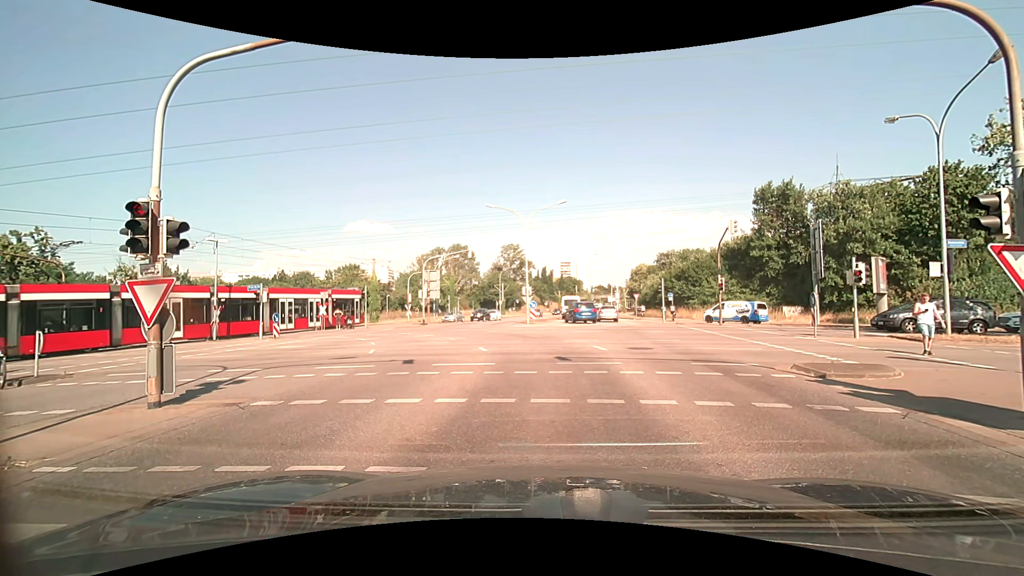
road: secondary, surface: asphalt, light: Day
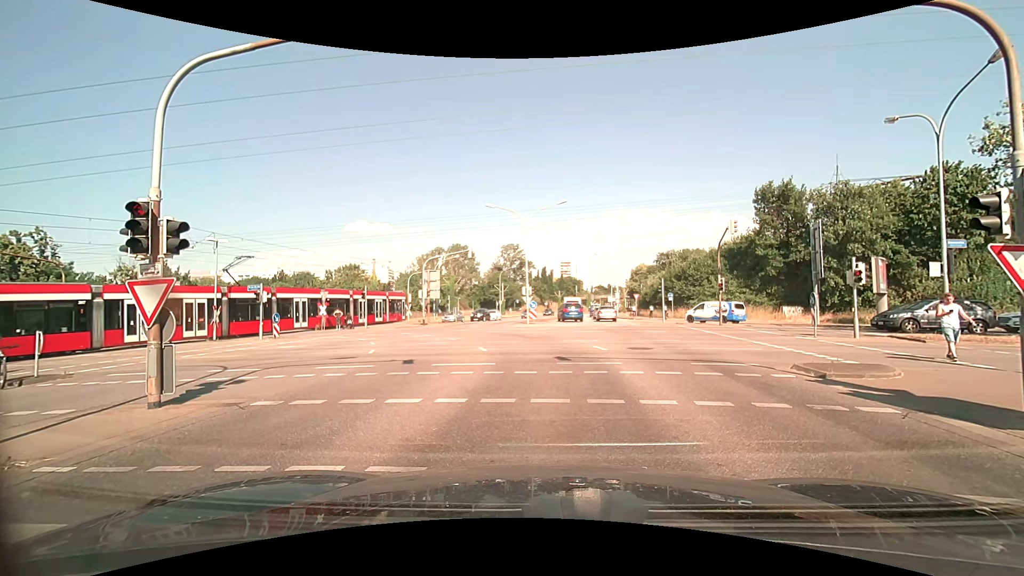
(0.0, 0.0) m; 0°
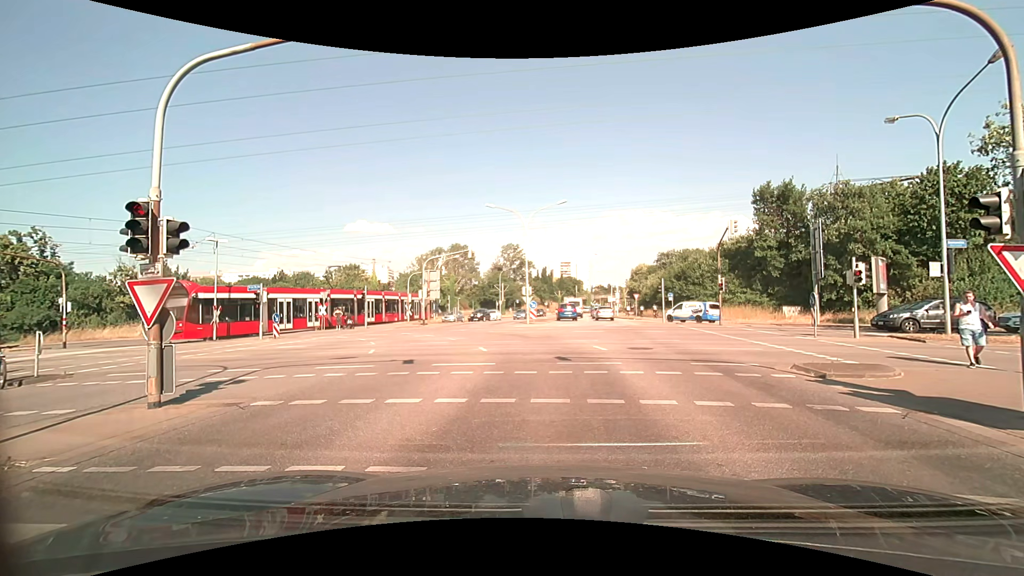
(0.0, 0.0) m; 0°
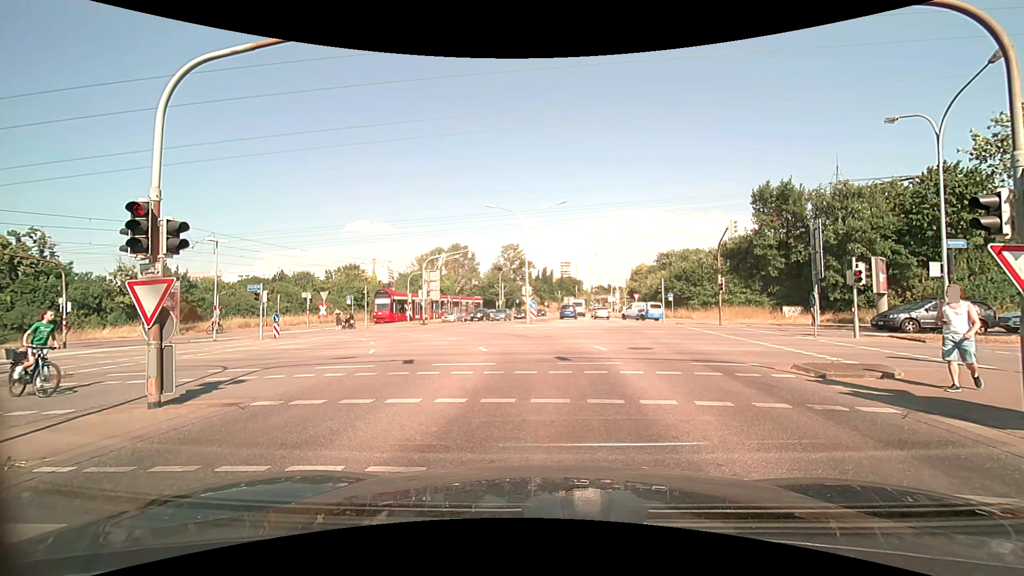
(0.0, 0.0) m; 0°
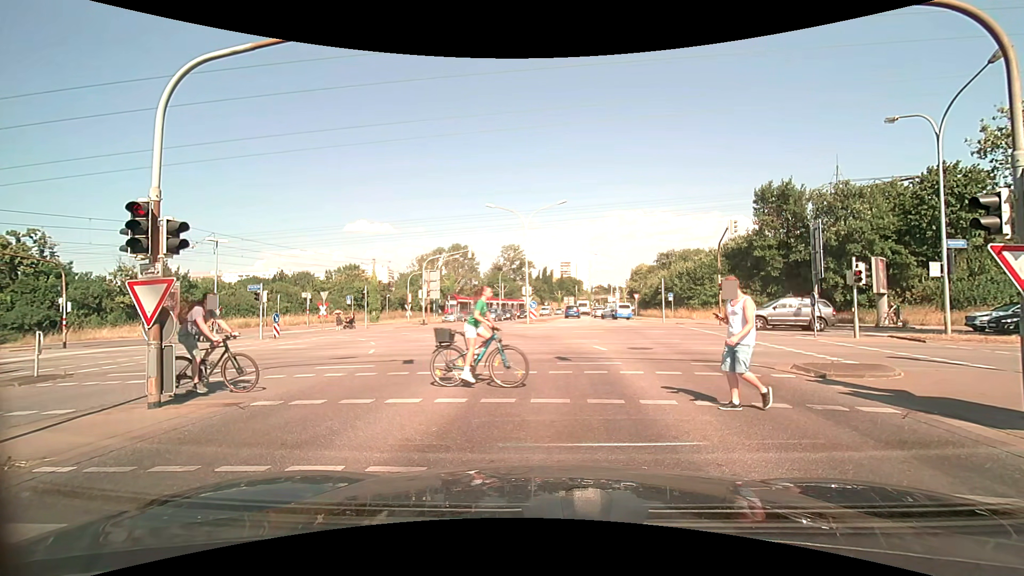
(0.0, 0.0) m; 0°
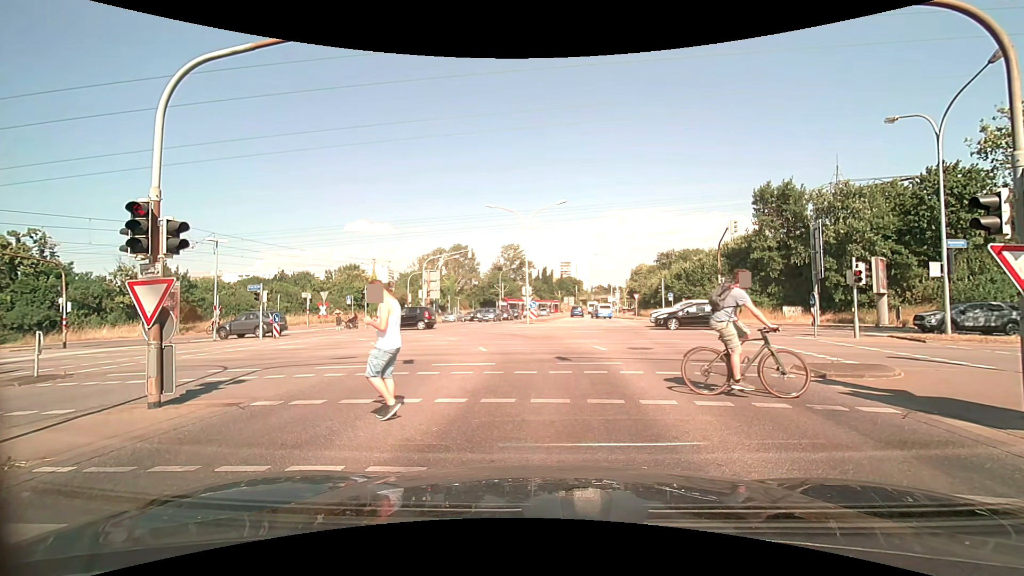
(0.0, 0.0) m; 0°
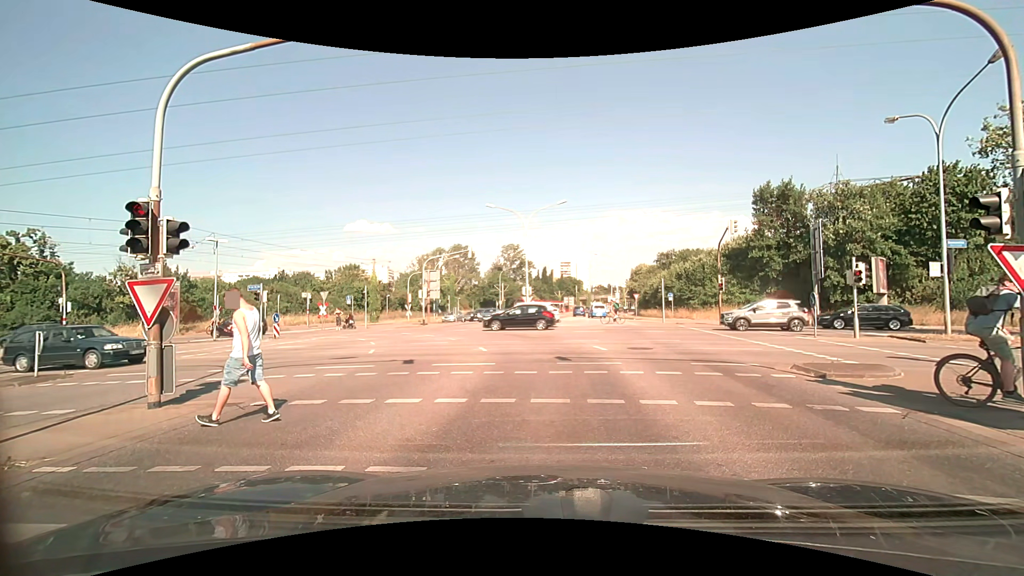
(0.0, 0.0) m; 0°
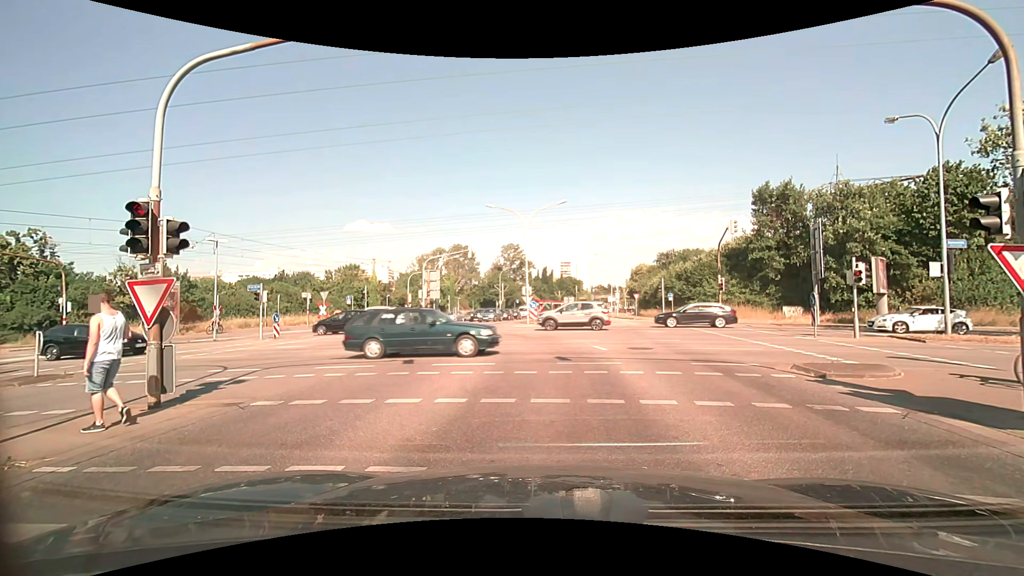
(0.0, 0.0) m; 0°
(0, +10) (0, +20) (-3, +29) (-10, +36) (-20, +39) (-30, +41) (-40, +42) (-50, +44) (-59, +45) (-69, +47) m
